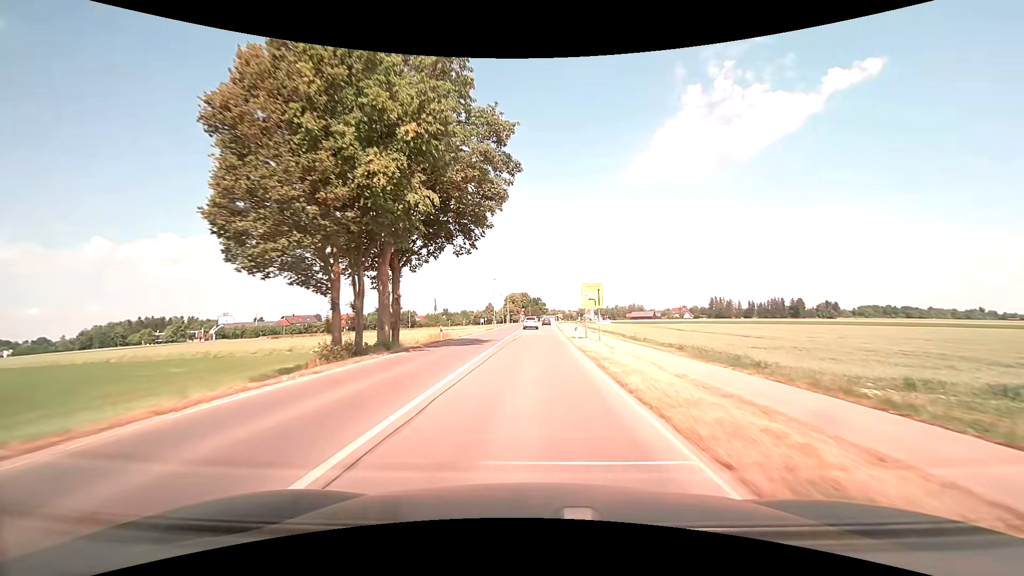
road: tertiary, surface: asphalt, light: Day
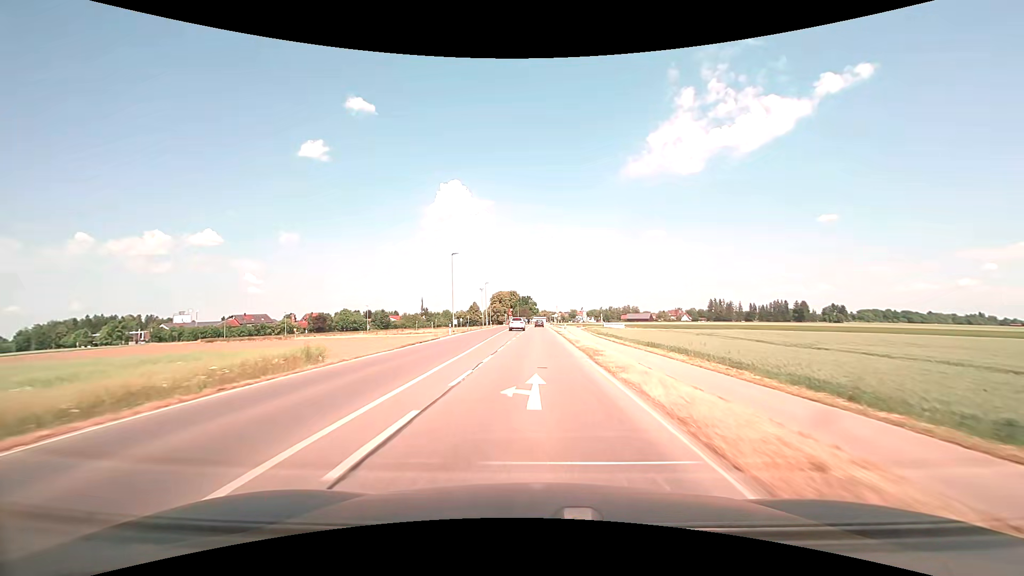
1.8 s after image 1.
(+0.3, +36.8) m; +1°
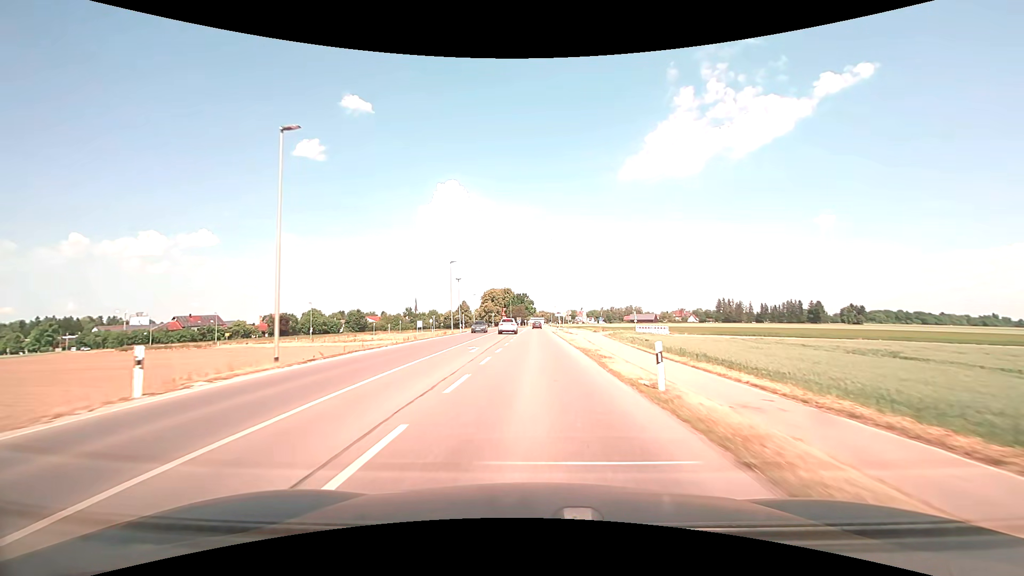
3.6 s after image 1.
(+0.2, +36.8) m; 0°
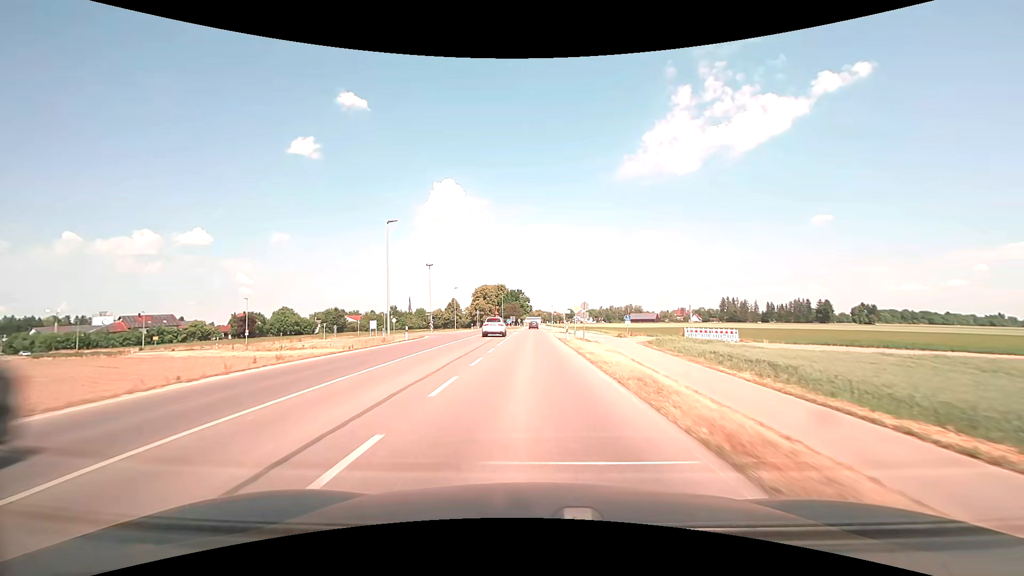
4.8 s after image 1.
(+0.1, +24.4) m; 0°
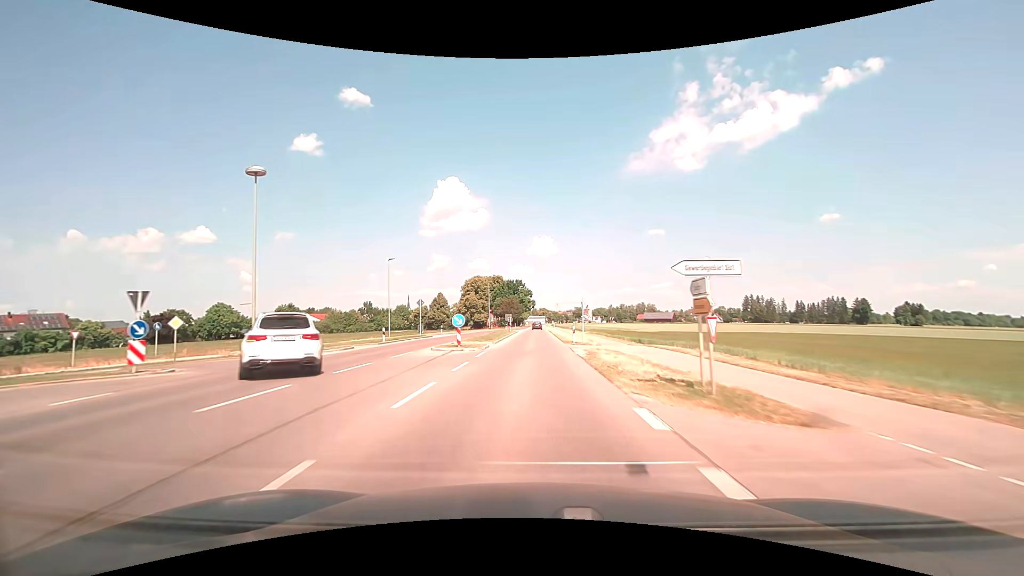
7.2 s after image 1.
(0.0, +48.3) m; 0°
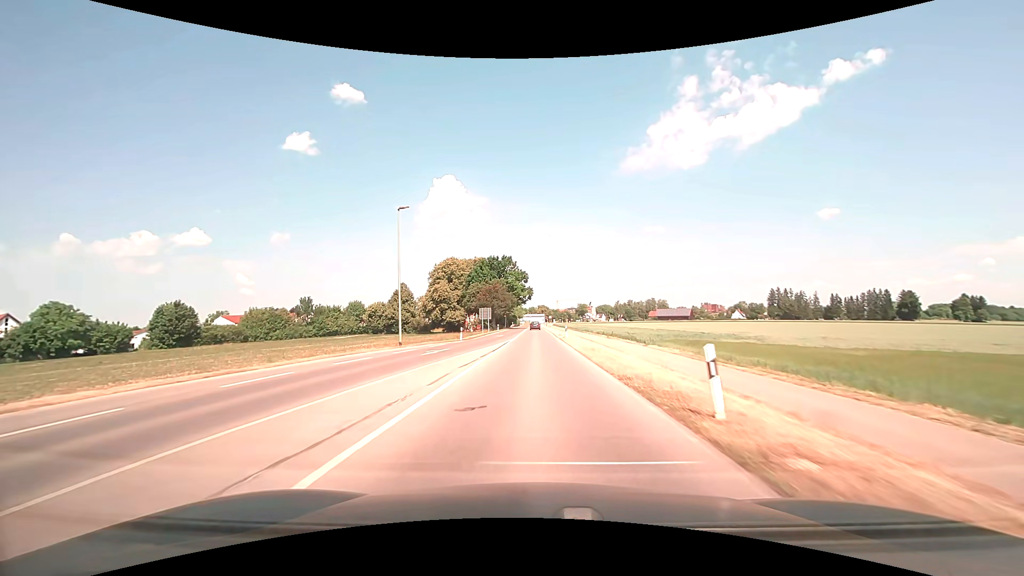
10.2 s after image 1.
(-0.1, +59.5) m; 0°
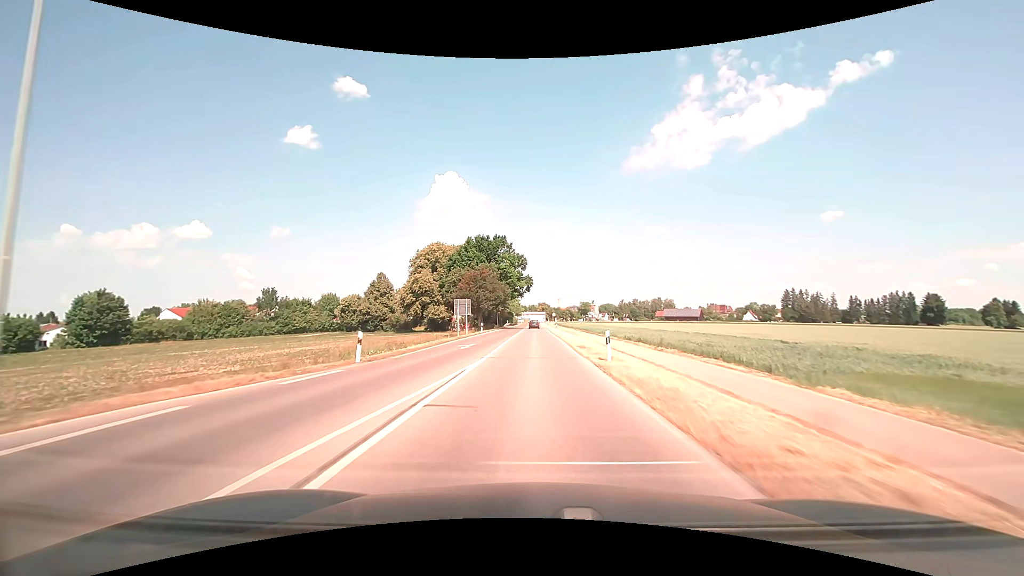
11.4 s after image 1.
(0.0, +23.5) m; 0°
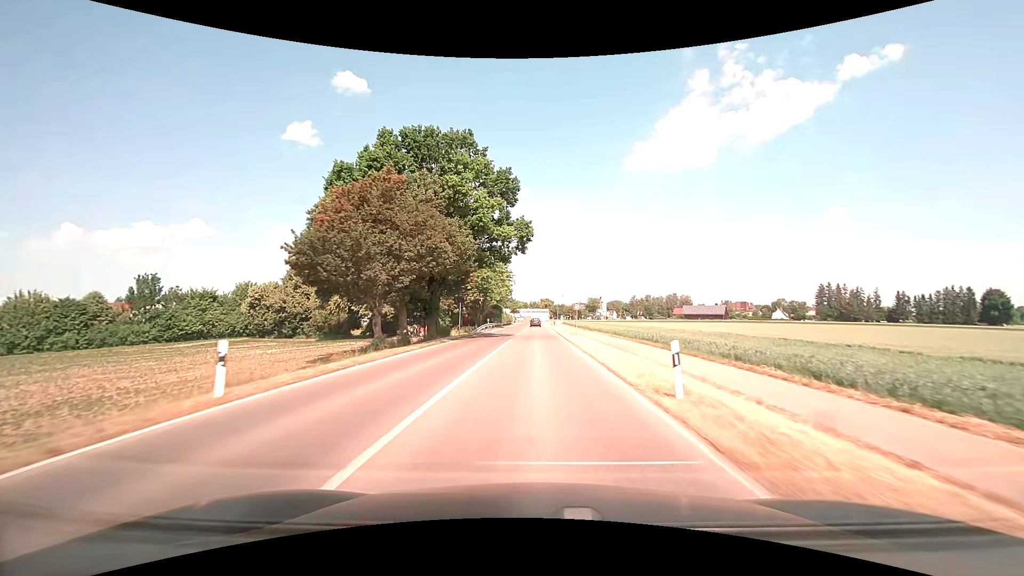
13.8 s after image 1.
(-0.1, +46.5) m; 0°
(0, +10) (0, +20) (0, +30) (0, +40) (0, +50) (0, +60) (0, +70) (0, +80) (0, +90) (0, +100) m
